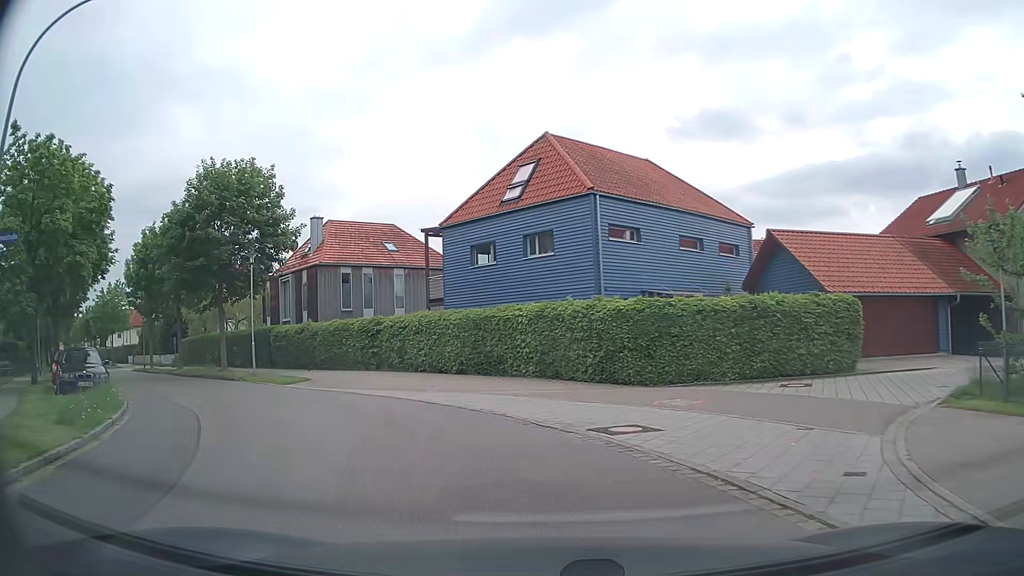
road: residential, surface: asphalt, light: Day
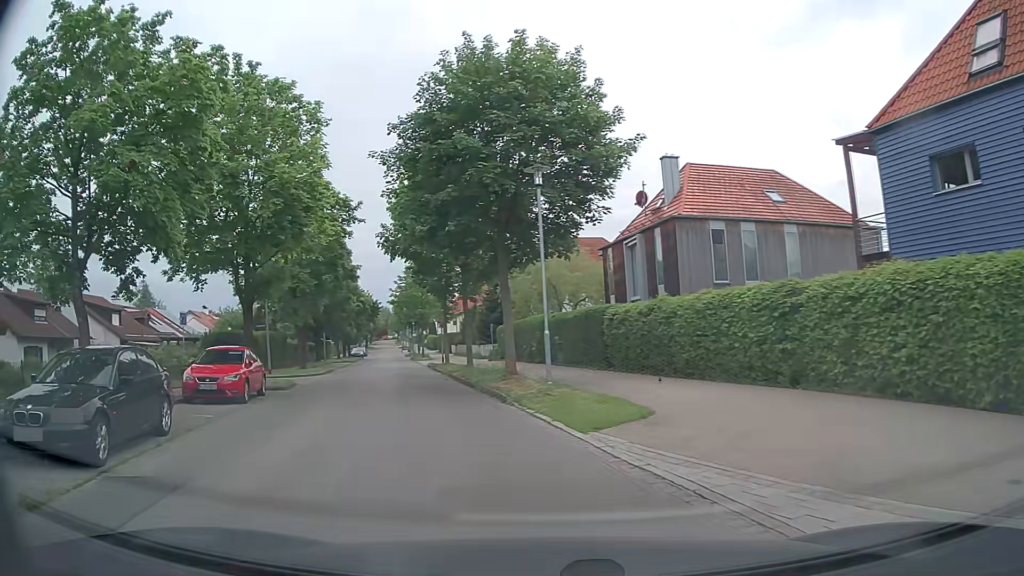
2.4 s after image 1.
(-3.1, +13.0) m; -31°
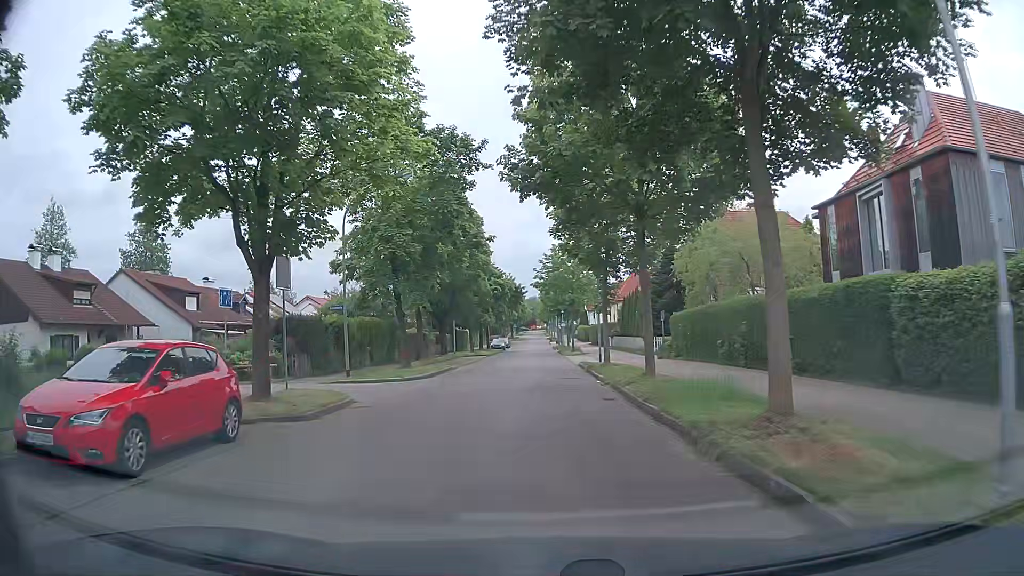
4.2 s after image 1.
(-1.6, +11.0) m; -13°
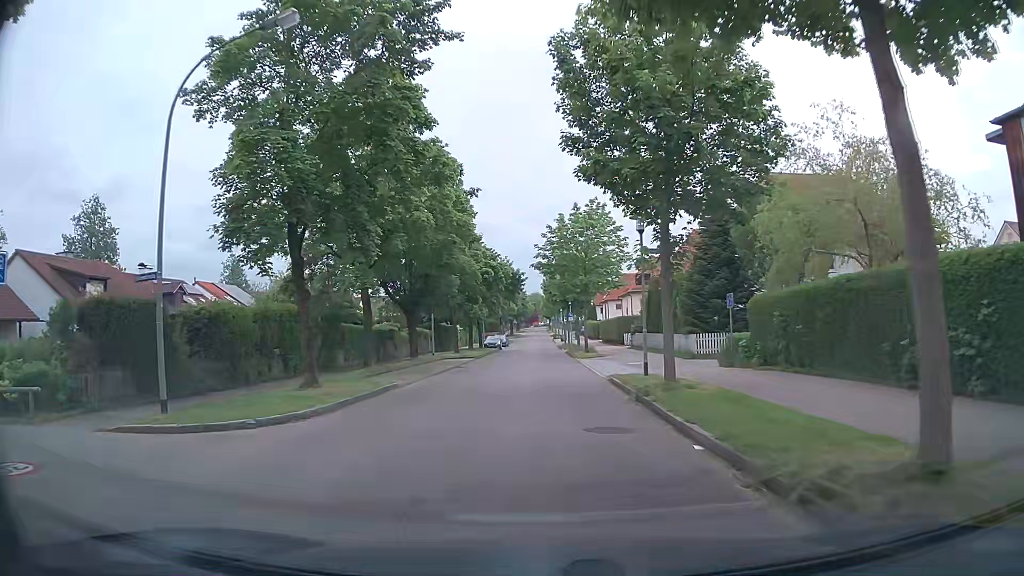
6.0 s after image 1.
(-0.2, +13.0) m; 0°
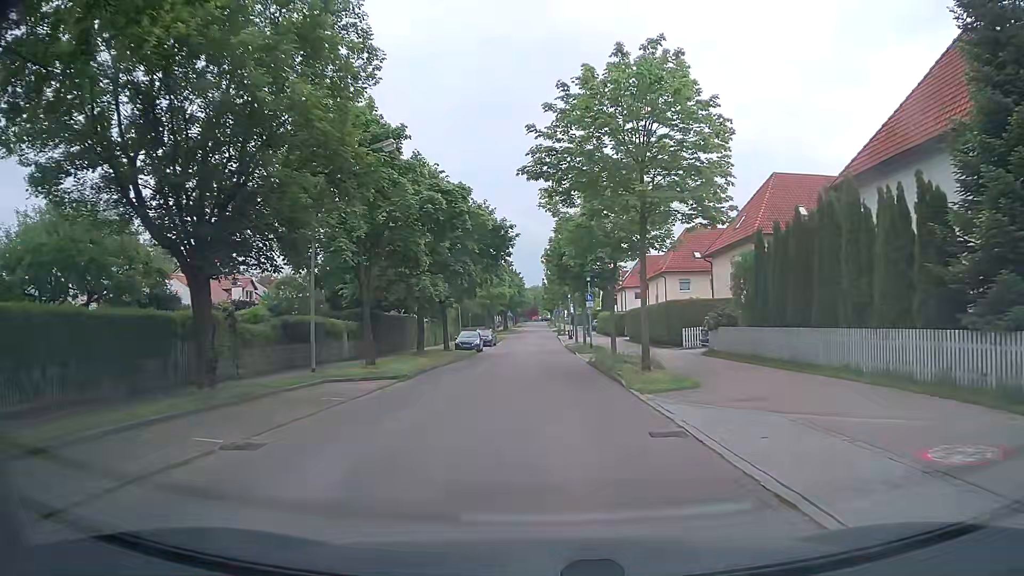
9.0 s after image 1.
(-0.2, +24.1) m; 0°
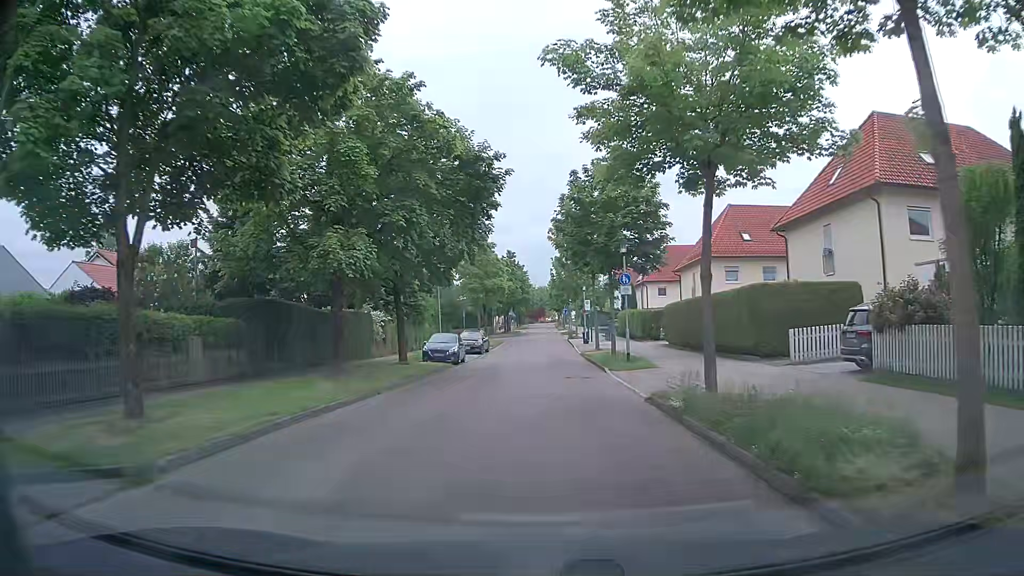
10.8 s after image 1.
(-0.1, +14.6) m; -2°
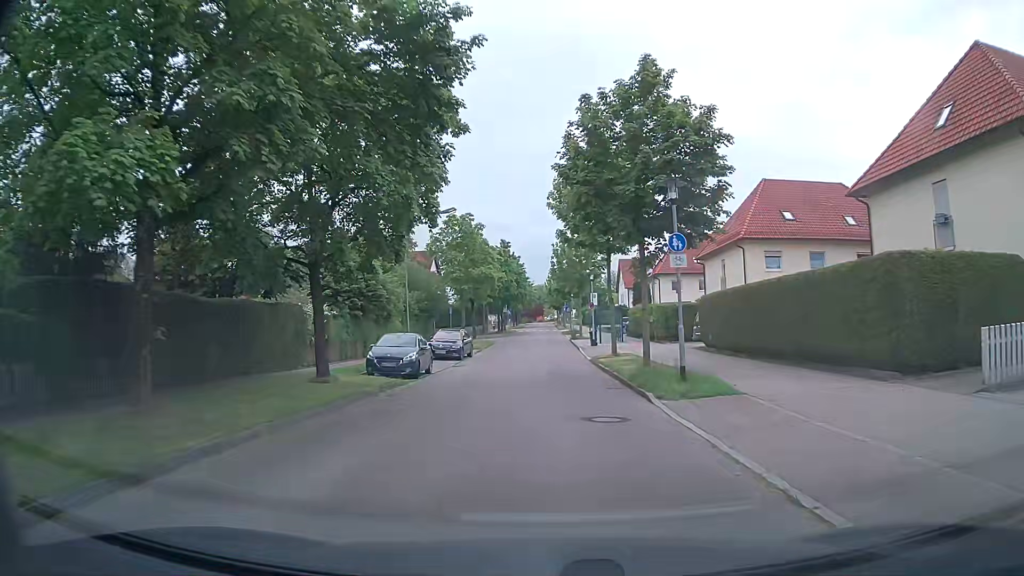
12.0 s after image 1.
(+0.2, +9.9) m; +2°
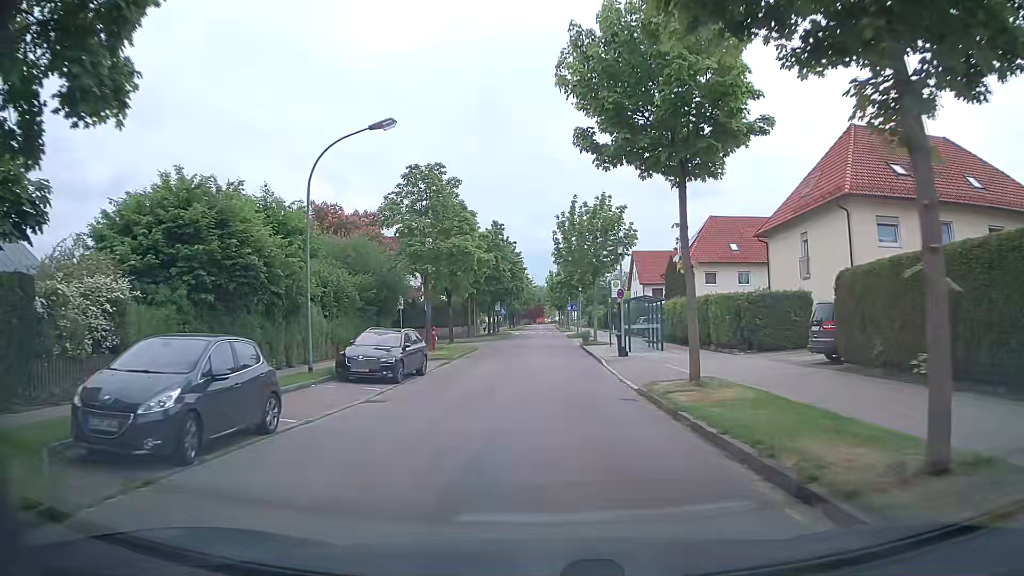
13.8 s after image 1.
(-0.2, +14.7) m; -1°
(0, +10) (0, +20) (0, +30) (0, +40) (0, +50) (0, +60) (0, +70) (+1, +80) (+1, +90) (+1, +100) m
